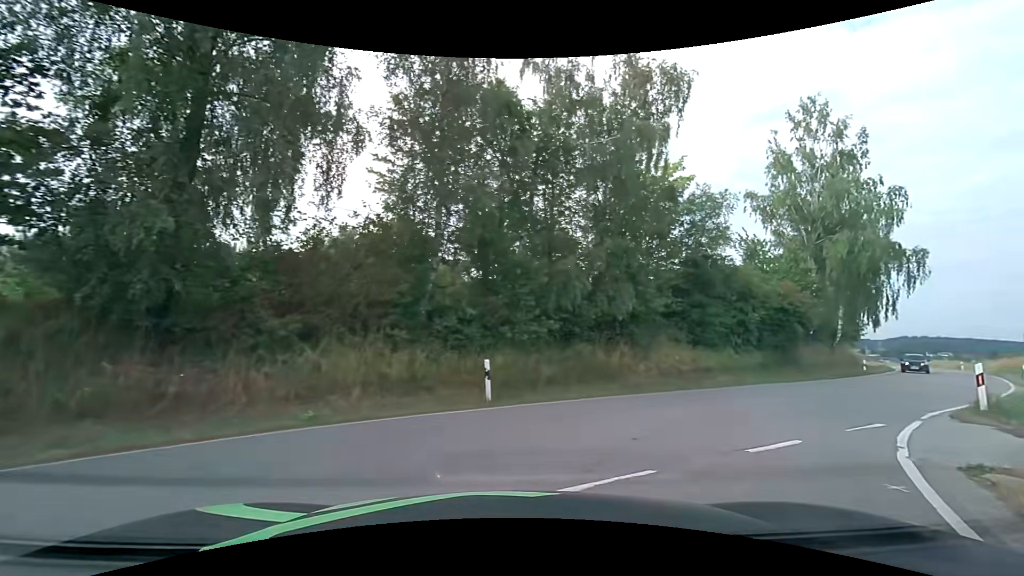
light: Day
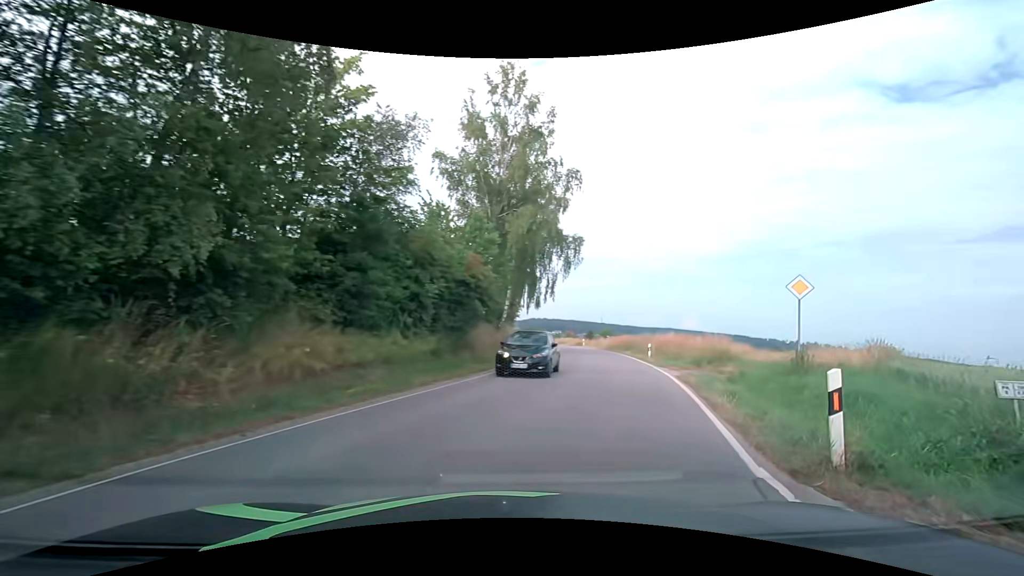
(+2.7, +8.5) m; +36°
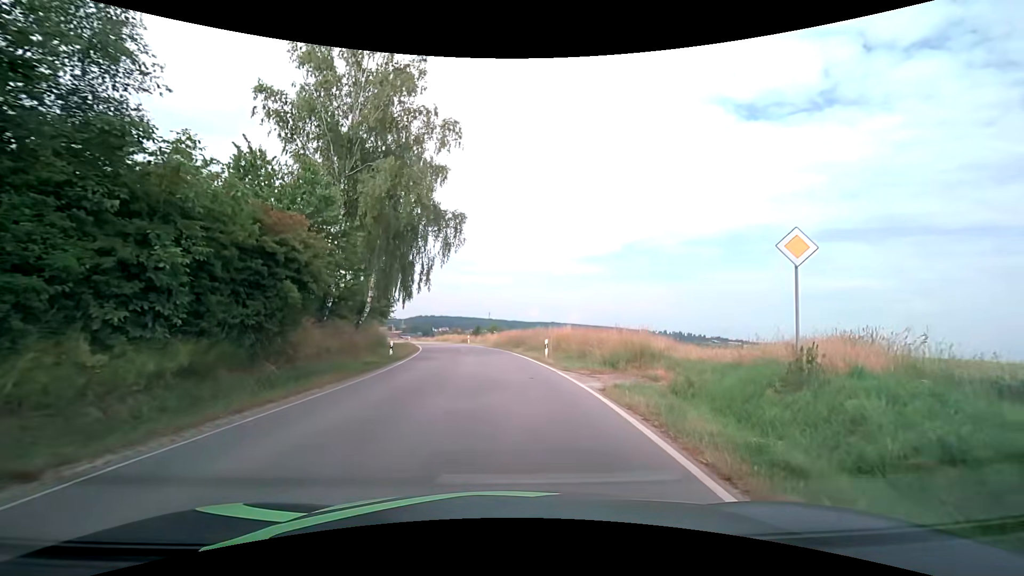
(+1.2, +7.7) m; +13°
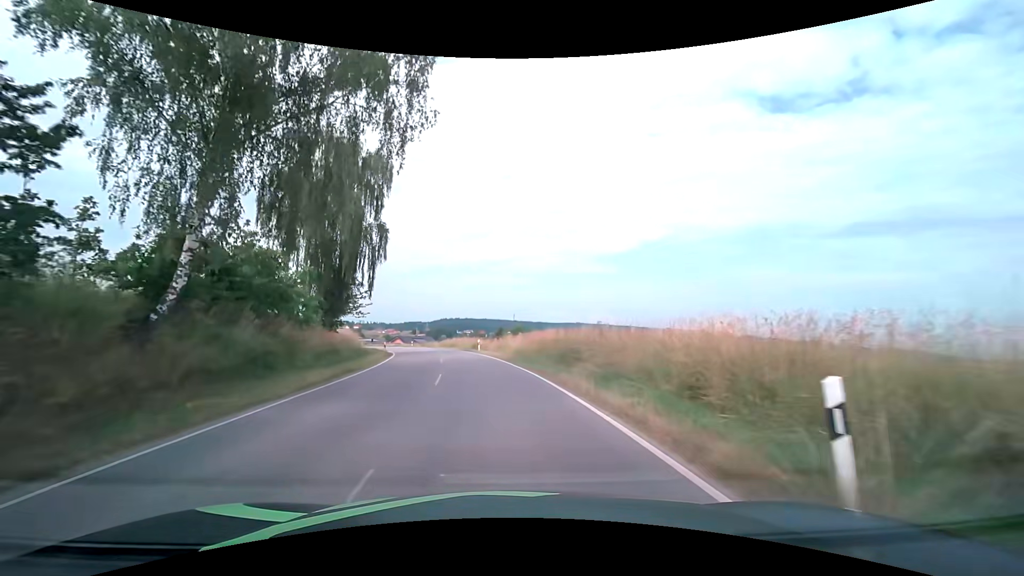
(-0.1, +22.1) m; -3°
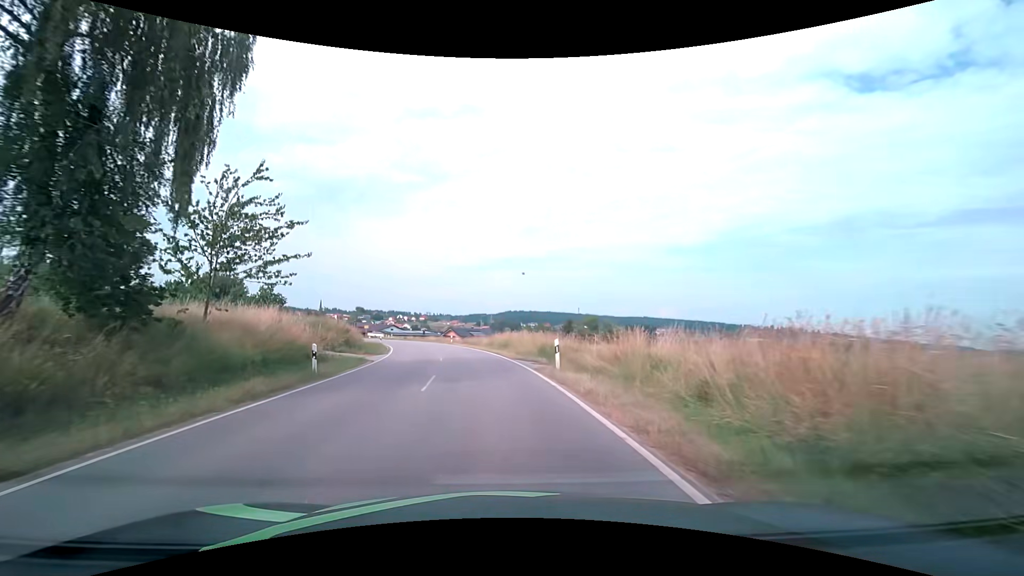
(-1.6, +25.8) m; -7°
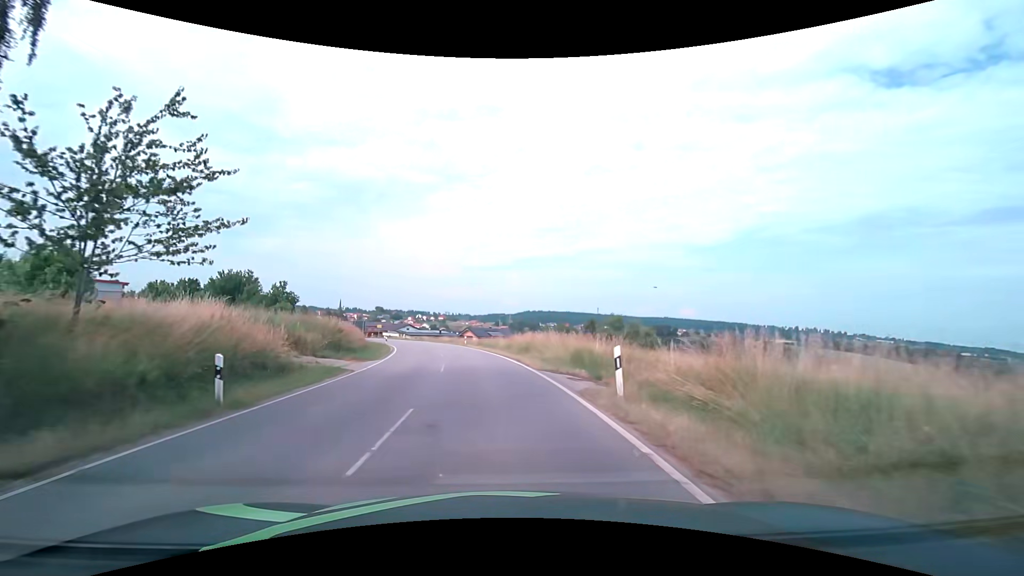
(-0.1, +6.4) m; -2°
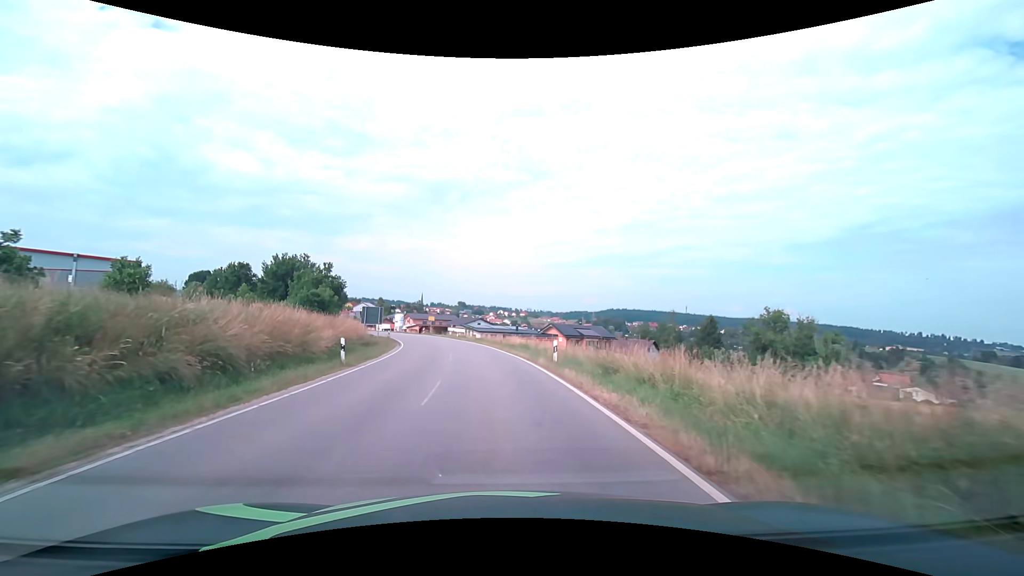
(-2.8, +31.9) m; -9°
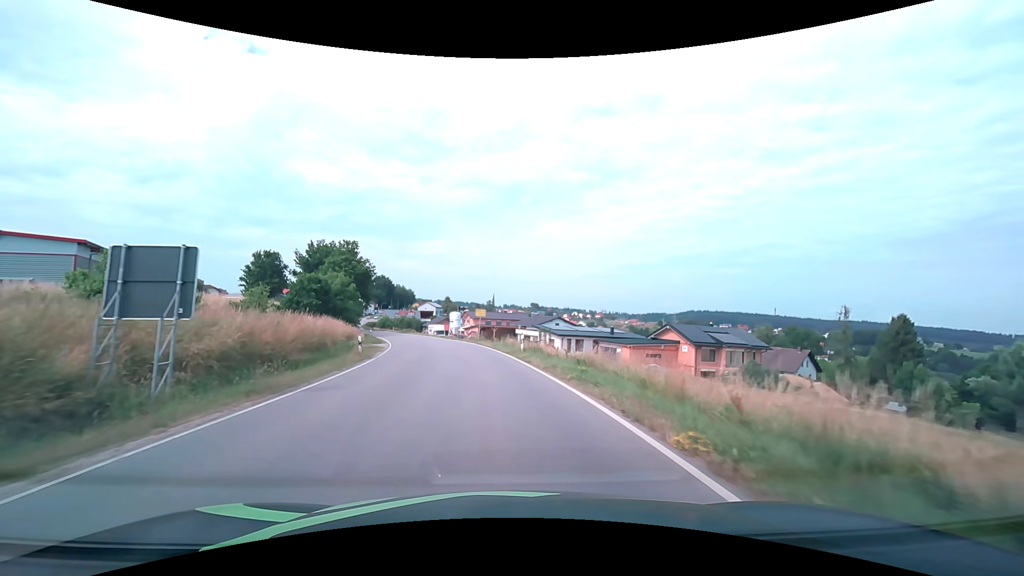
(-2.7, +34.3) m; -8°
(0, +10) (-1, +20) (-2, +30) (-4, +40) (-7, +49) (-10, +59) (-13, +68) (-16, +78) (-19, +87) (-23, +97) m
